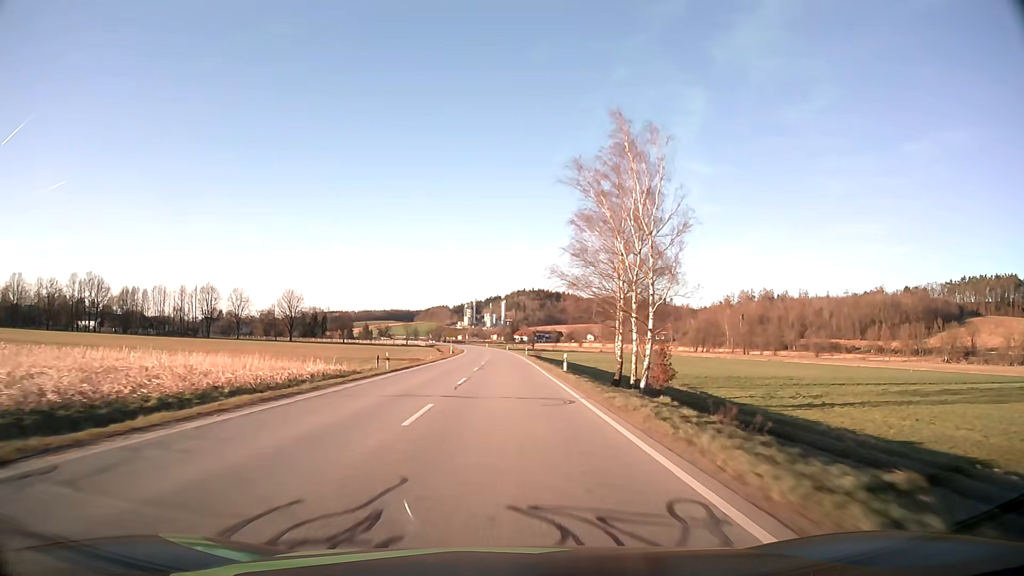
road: secondary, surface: asphalt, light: Day
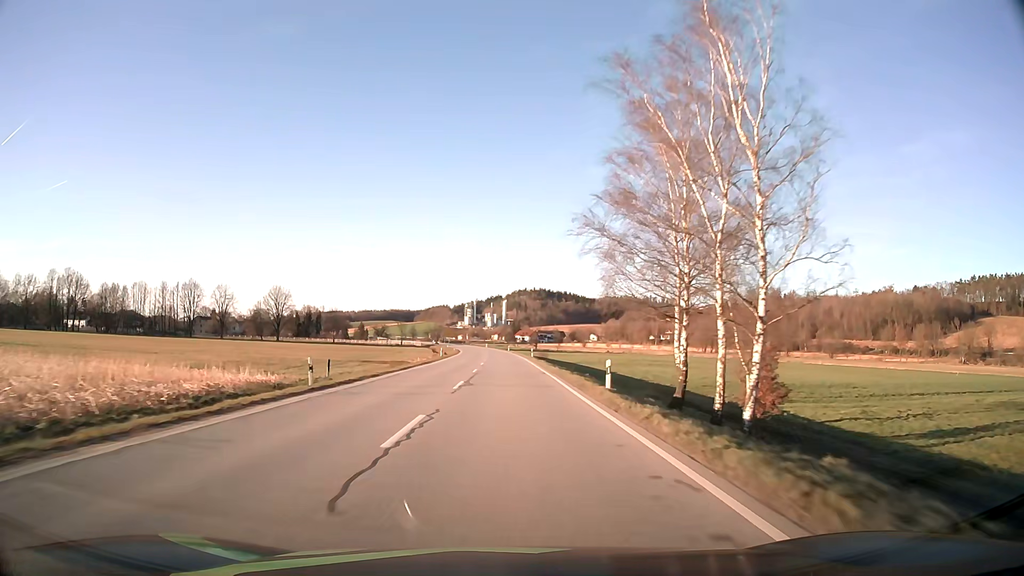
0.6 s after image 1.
(0.0, +14.6) m; 0°
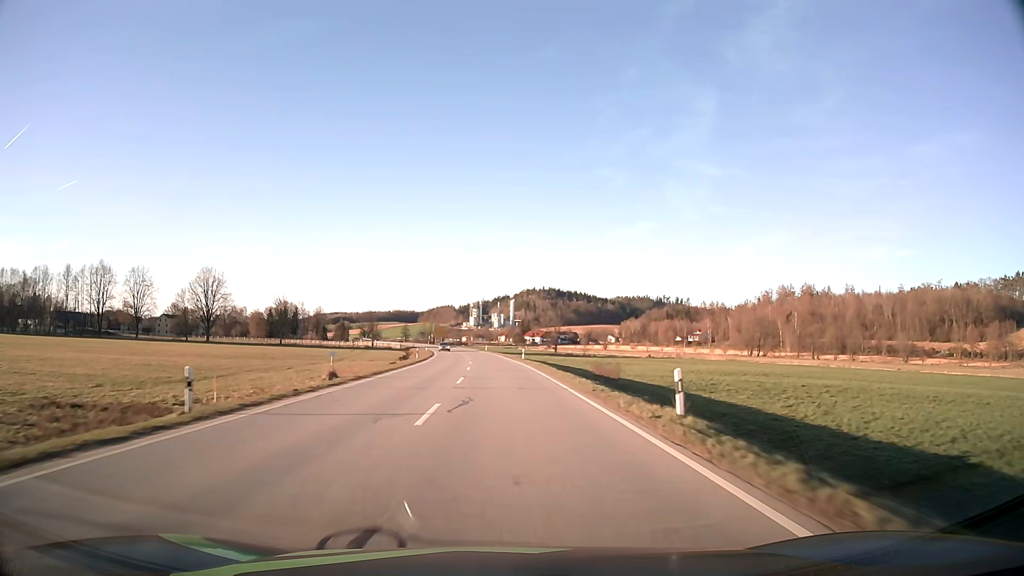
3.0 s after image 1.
(-0.2, +58.1) m; -1°
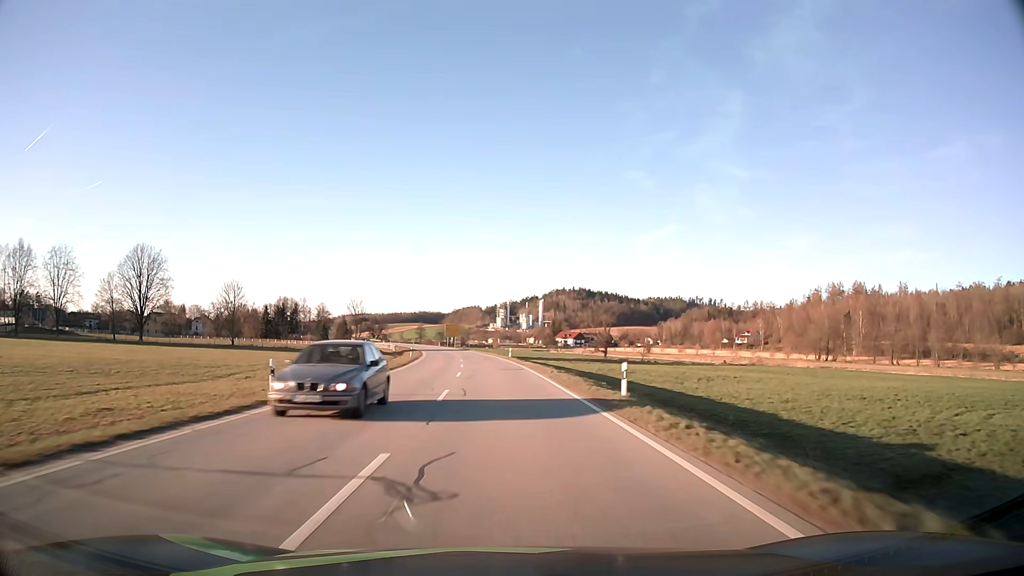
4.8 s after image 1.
(-0.7, +43.2) m; -2°
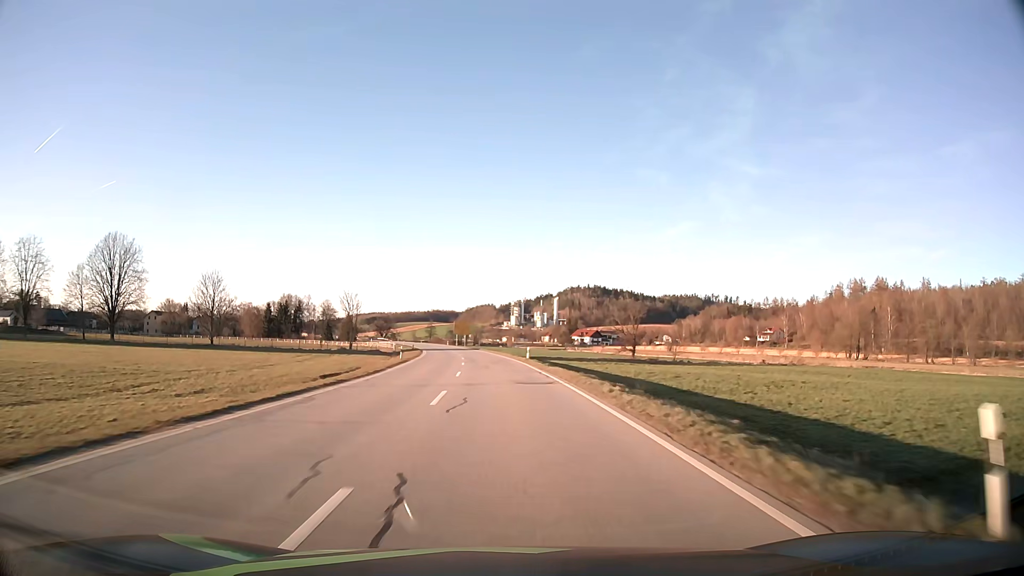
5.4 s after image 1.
(-0.1, +14.3) m; -1°
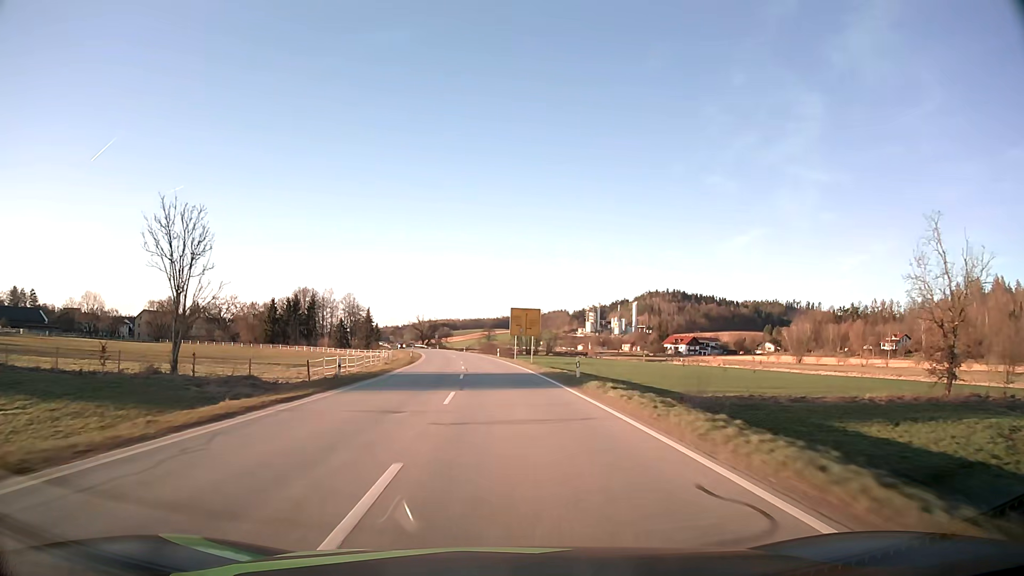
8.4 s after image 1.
(-3.7, +71.3) m; -6°
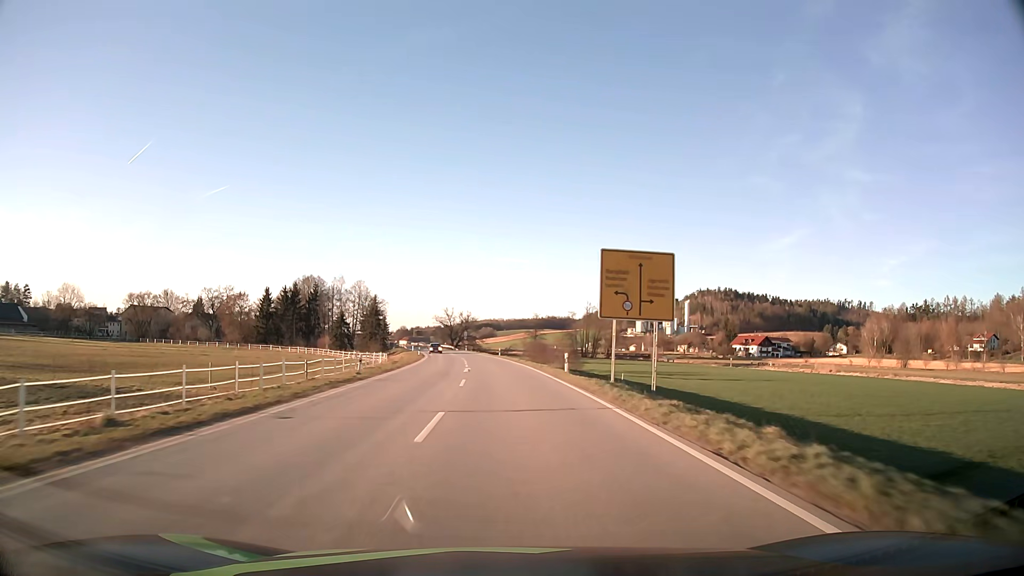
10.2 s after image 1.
(-1.4, +42.7) m; -4°
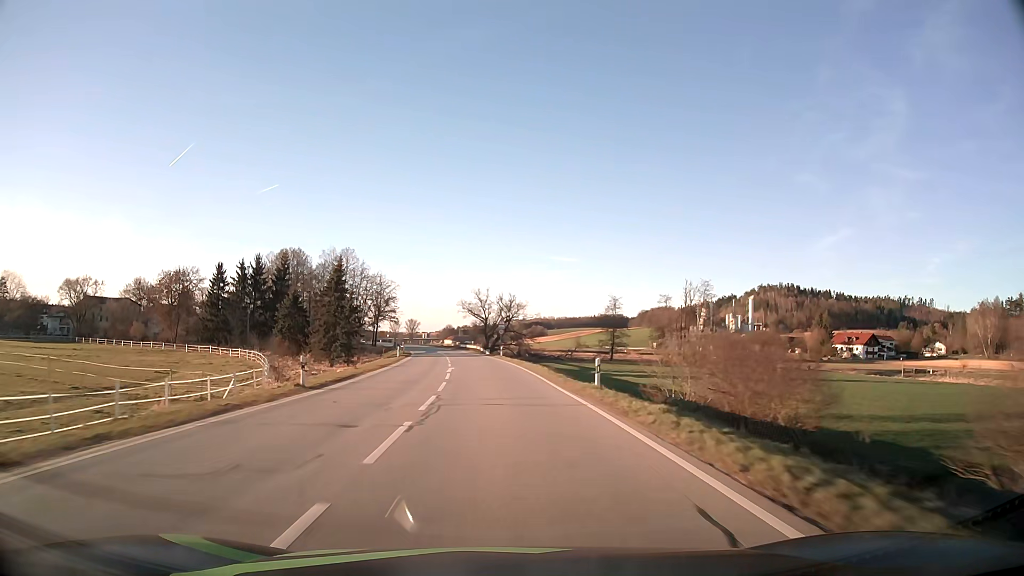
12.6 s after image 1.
(-1.8, +56.3) m; -4°
(0, +10) (0, +20) (-1, +30) (-1, +40) (-2, +50) (-3, +60) (-5, +70) (-6, +80) (-8, +90) (-9, +99) m
